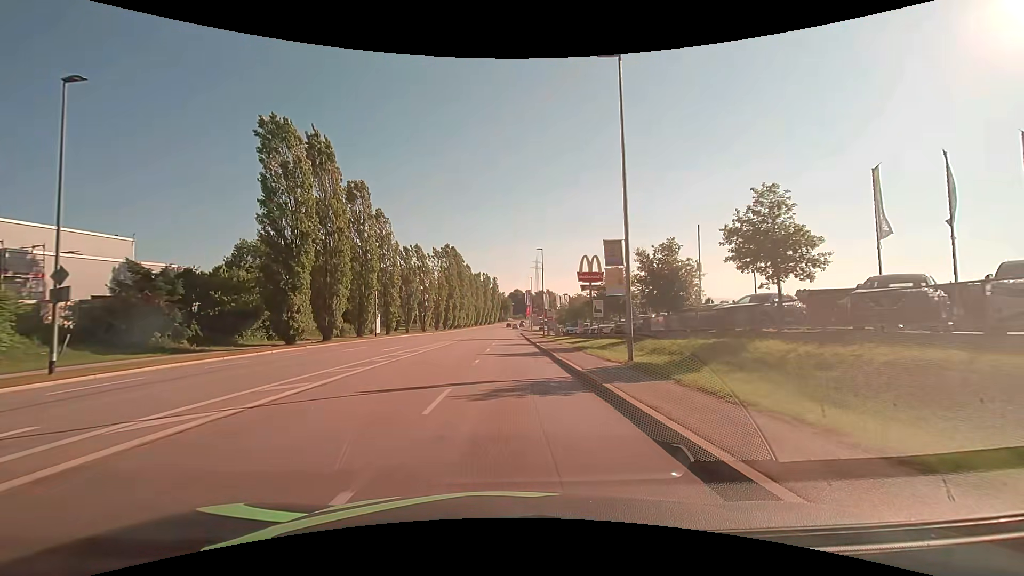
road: tertiary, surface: asphalt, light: Day
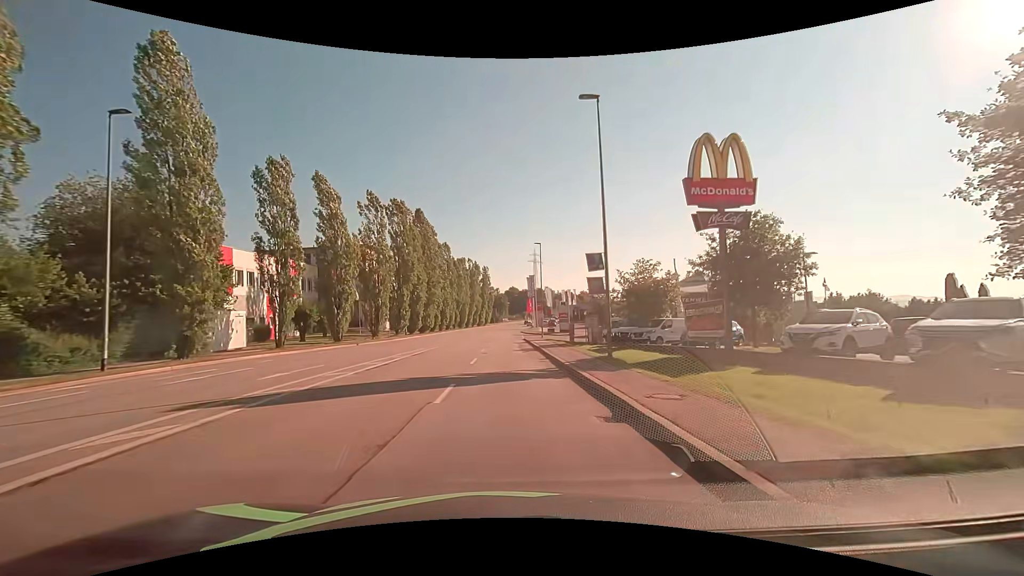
(+0.2, +38.2) m; +1°
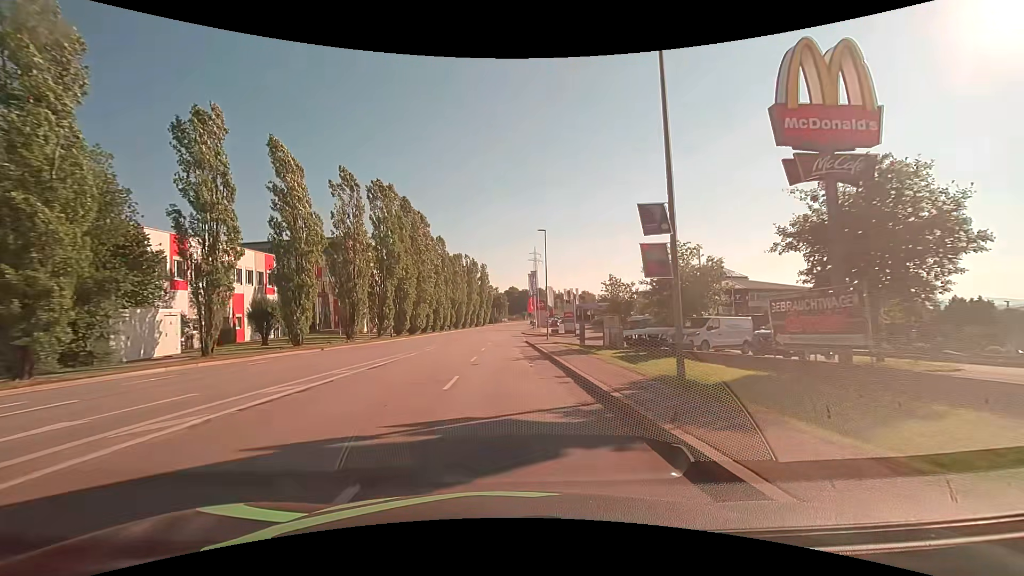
(0.0, +7.6) m; 0°
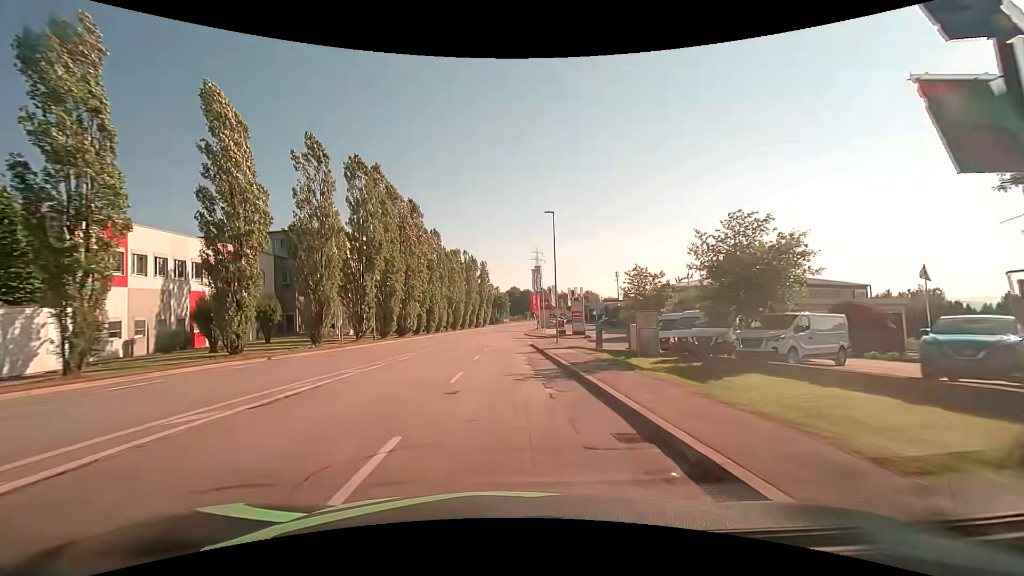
(0.0, +7.6) m; 0°
(0, +10) (0, +20) (0, +30) (0, +40) (0, +50) (0, +60) (0, +70) (+1, +80) (+1, +90) (+2, +100) m
